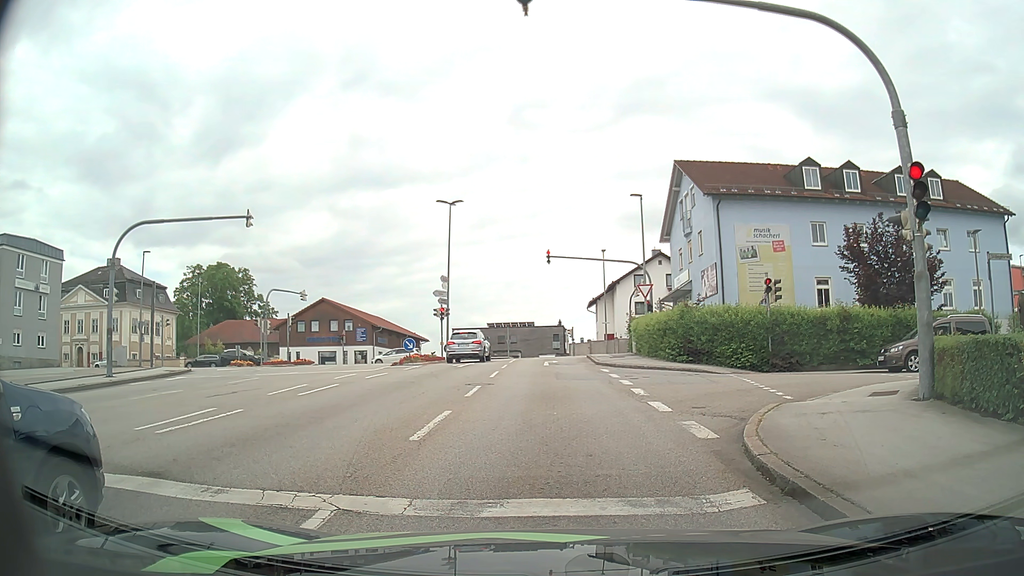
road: tertiary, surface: asphalt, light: Day
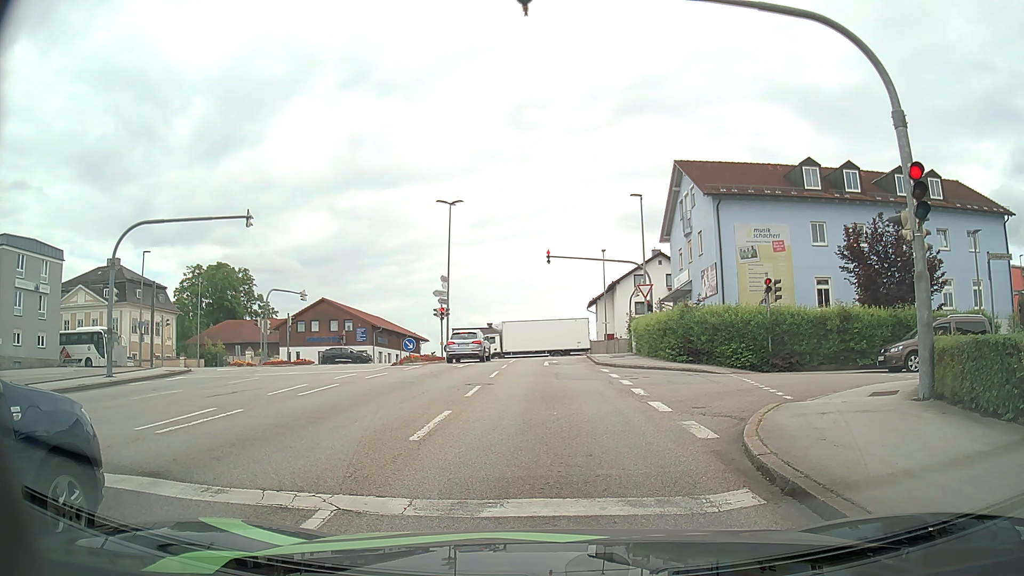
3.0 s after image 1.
(0.0, 0.0) m; 0°
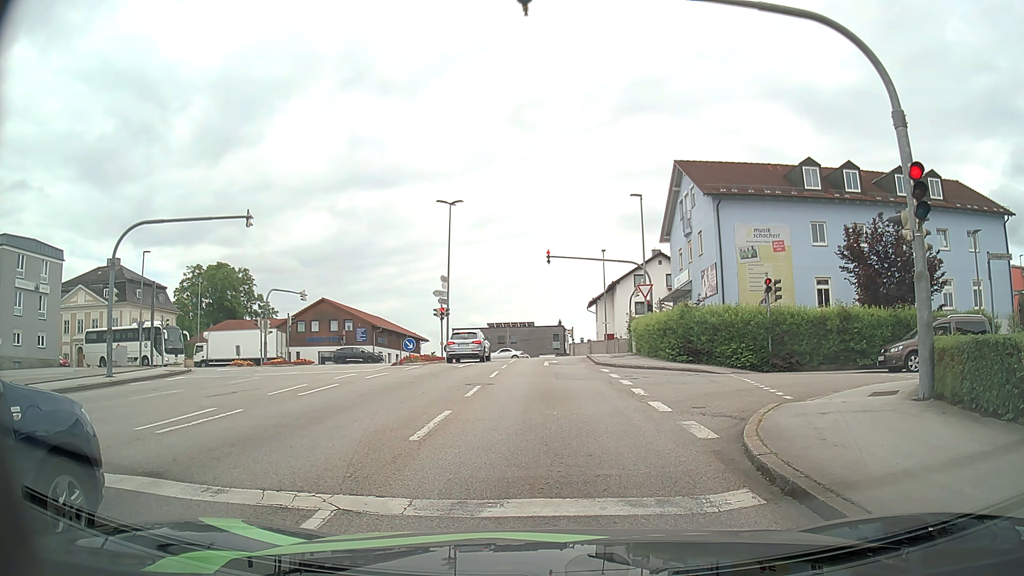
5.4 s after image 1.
(0.0, 0.0) m; 0°
